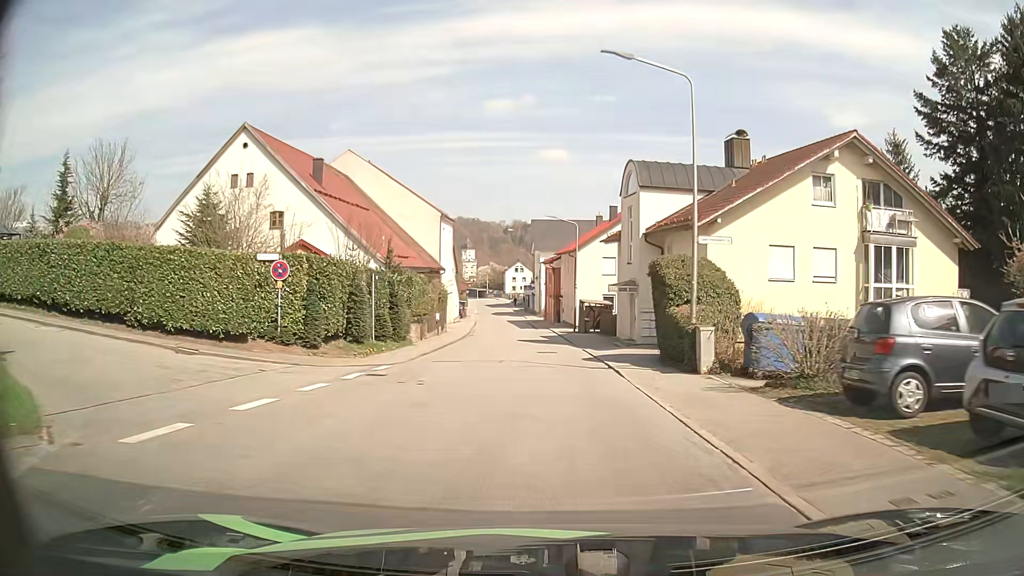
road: tertiary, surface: asphalt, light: Day
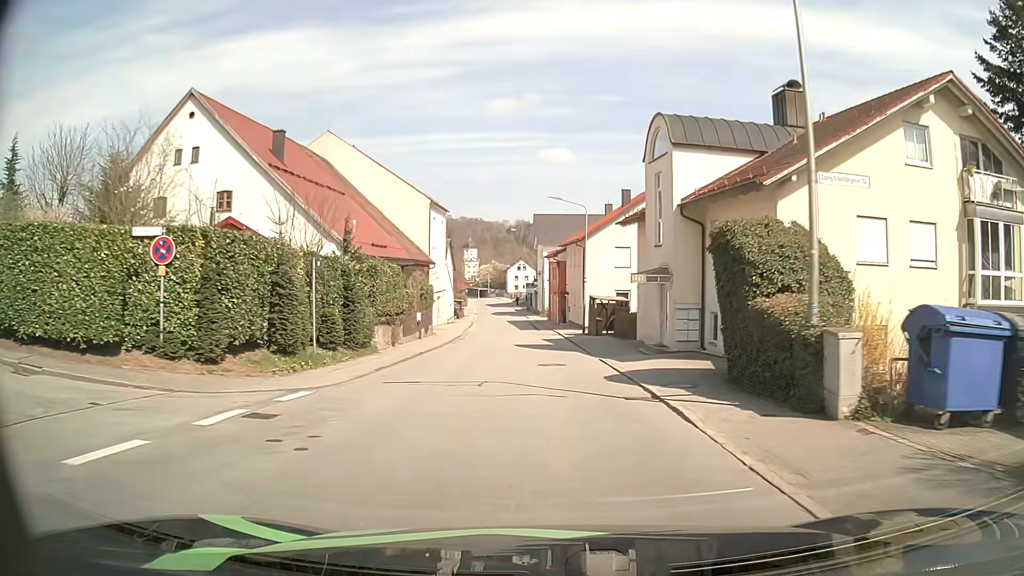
(0.0, +7.3) m; 0°
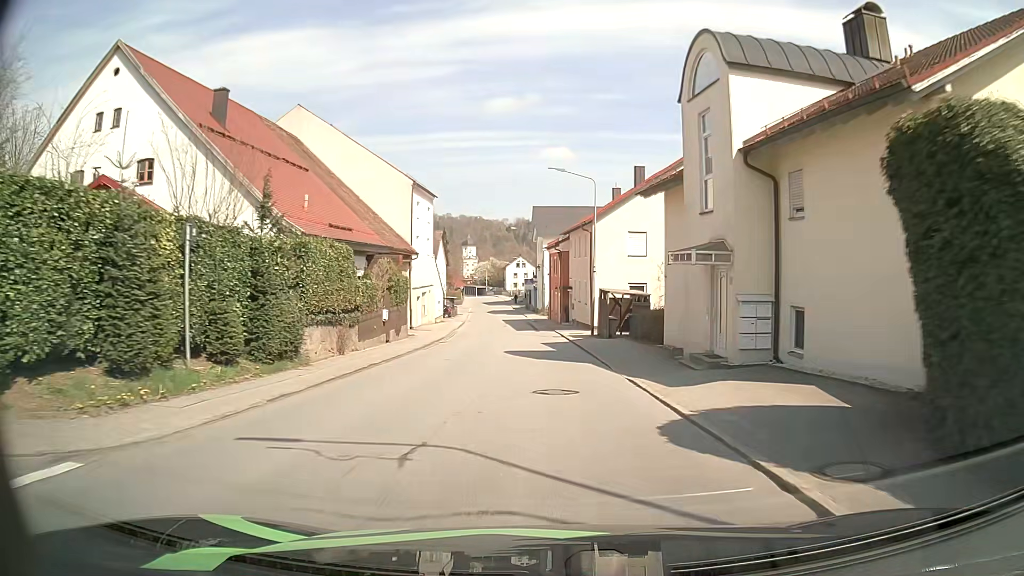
(0.0, +7.3) m; 0°
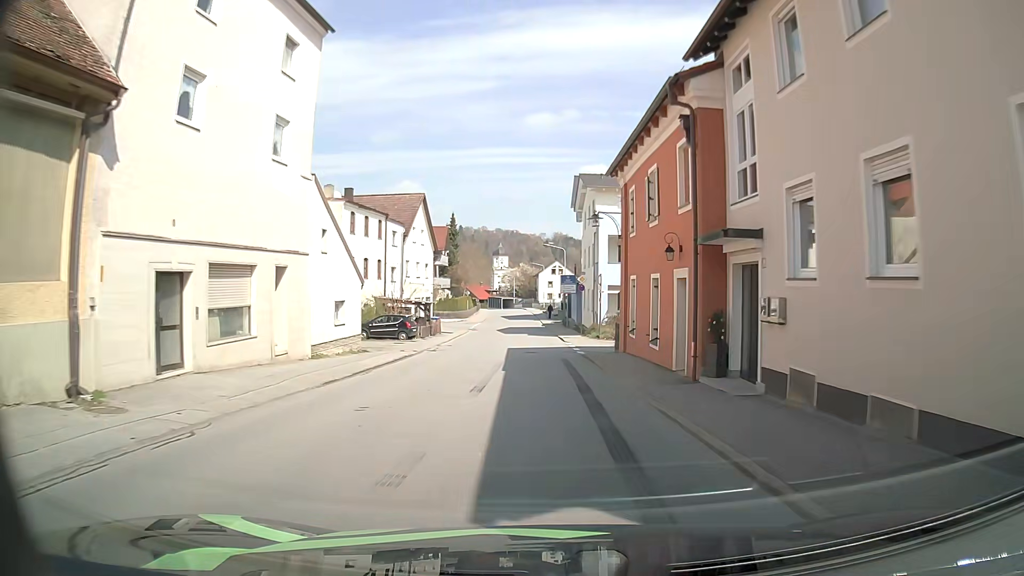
(-1.1, +37.5) m; -4°
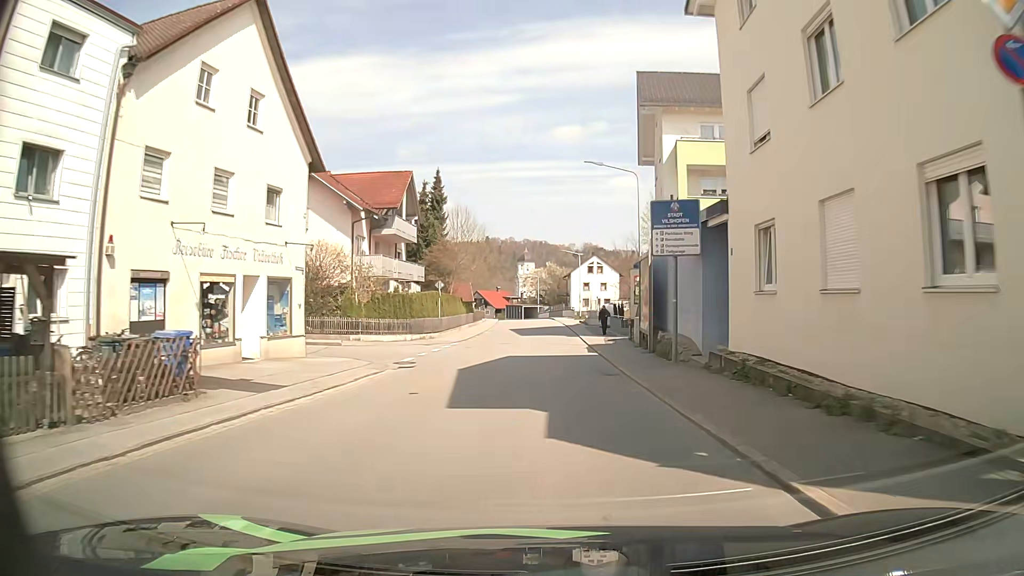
(-0.4, +37.6) m; -2°
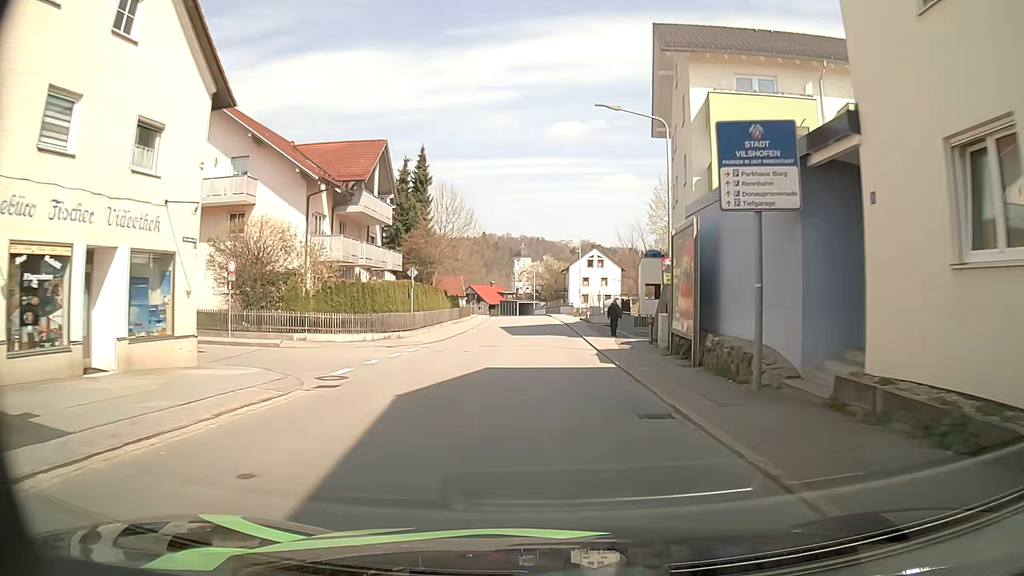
(0.0, +7.5) m; 0°
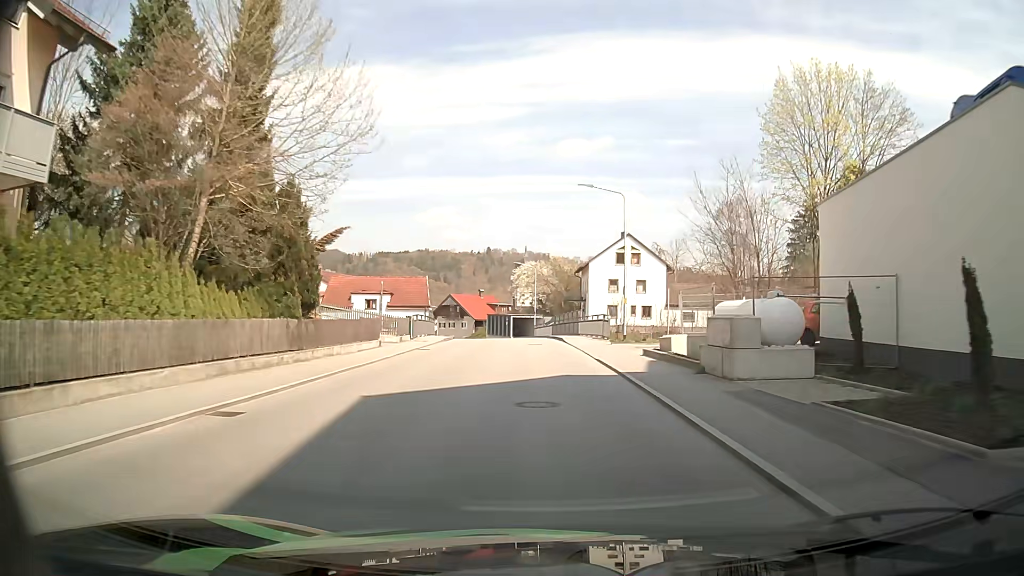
(+0.2, +36.5) m; 0°
